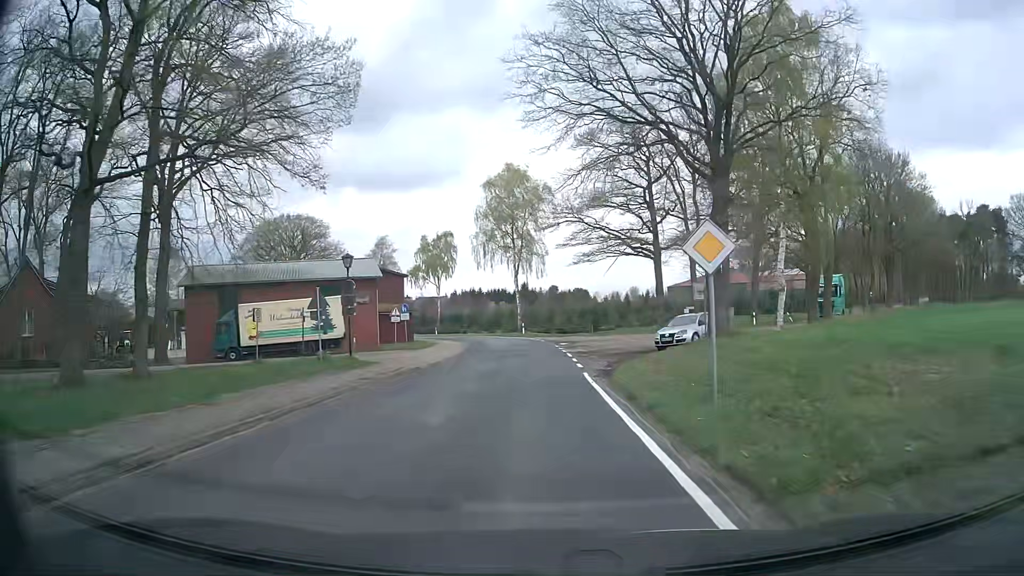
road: secondary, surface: asphalt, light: Day
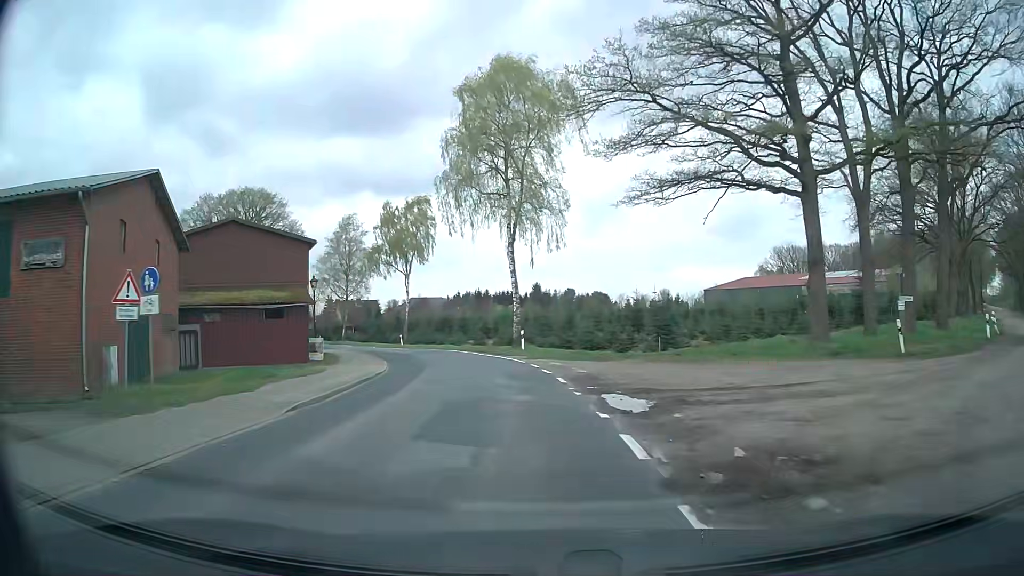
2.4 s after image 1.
(-0.1, +31.2) m; -2°
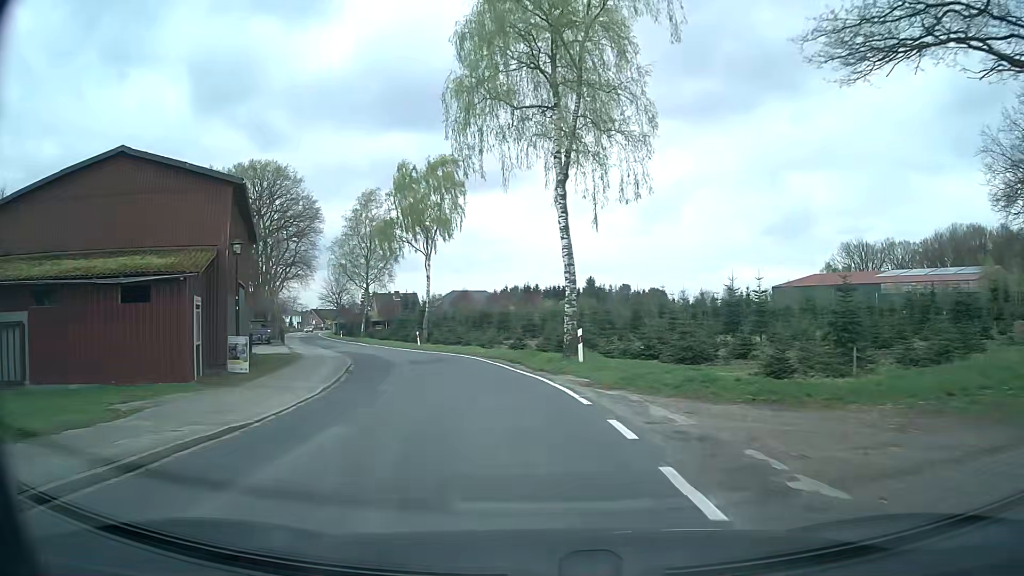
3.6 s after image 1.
(-0.4, +15.5) m; -4°
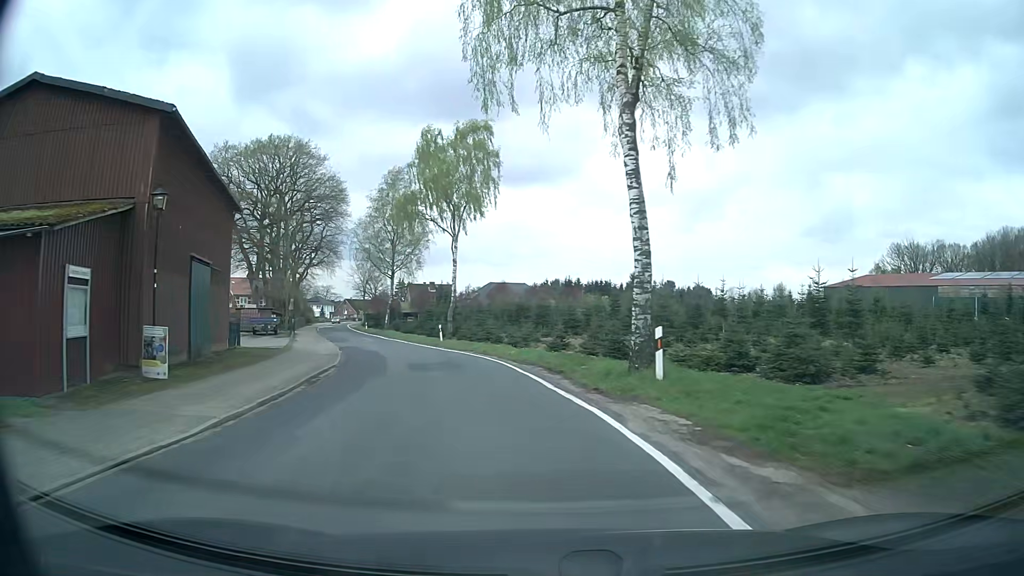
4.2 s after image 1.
(-0.2, +7.7) m; -3°
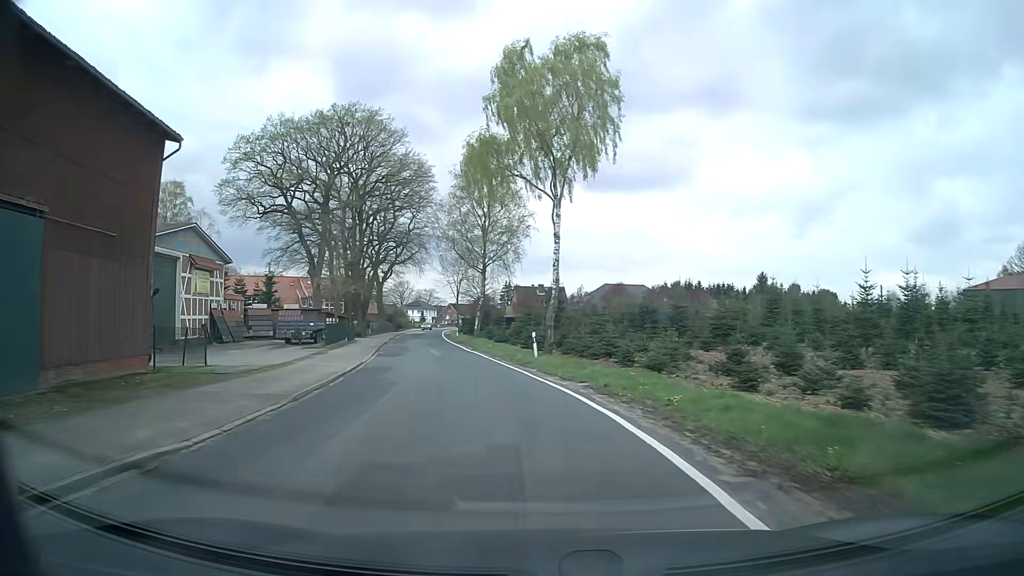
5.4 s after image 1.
(-1.3, +15.4) m; -9°
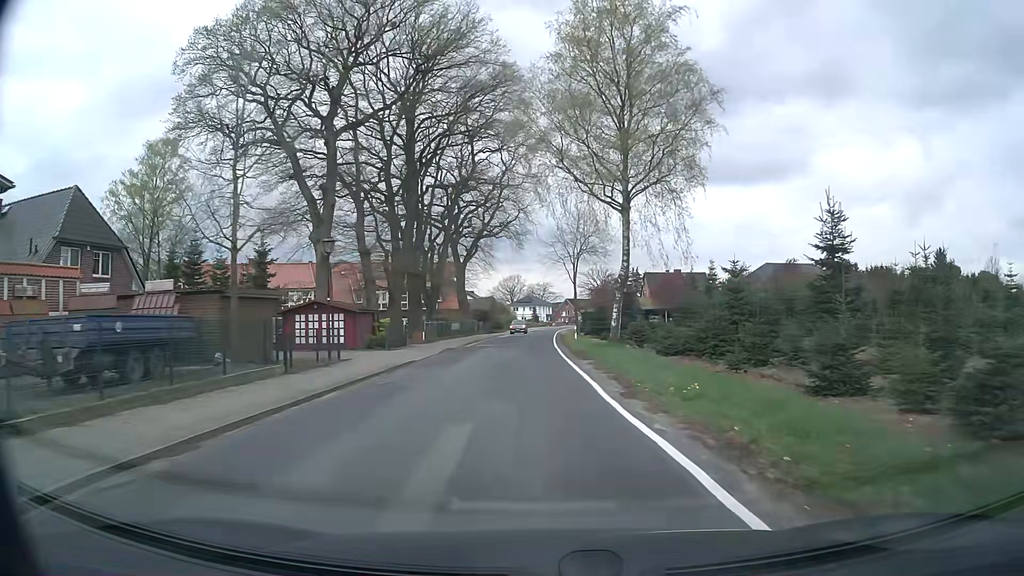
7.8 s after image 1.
(-3.7, +30.8) m; -10°
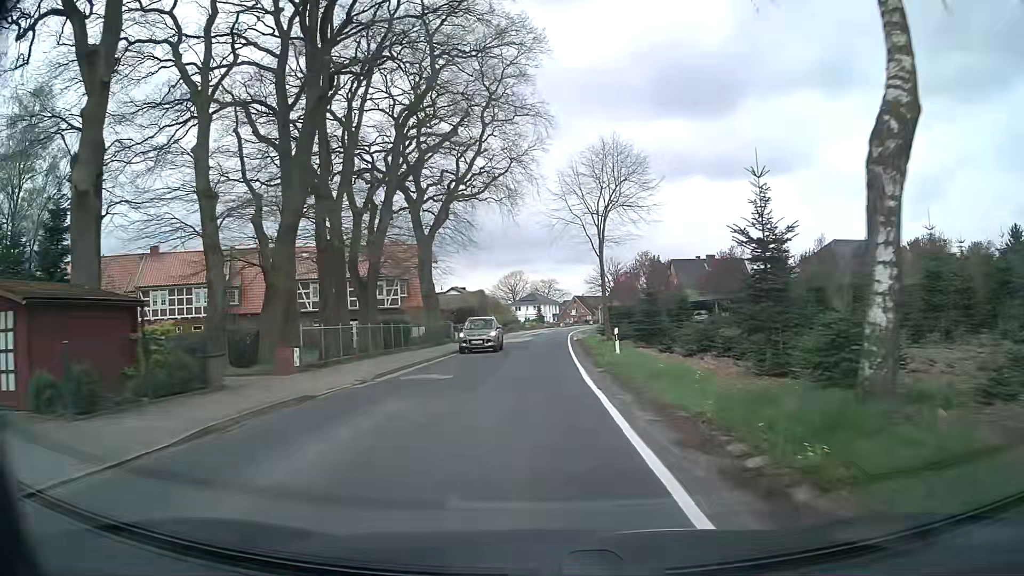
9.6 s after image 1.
(-0.1, +23.3) m; -1°
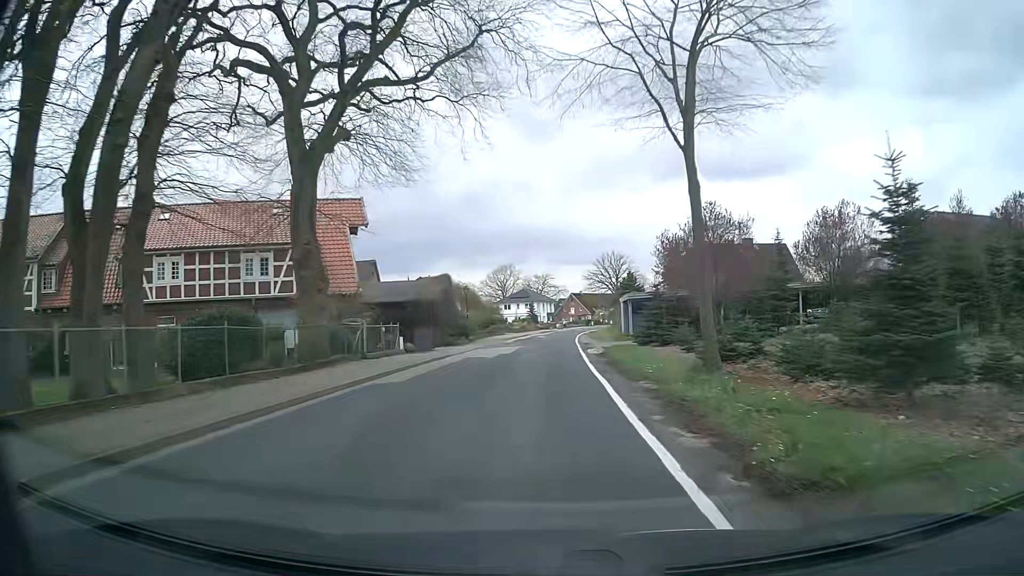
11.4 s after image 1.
(+0.1, +23.2) m; +1°
(0, +10) (0, +20) (0, +30) (+1, +40) (+1, +50) (+2, +60) (+3, +70) (+4, +80) (+5, +90) (+7, +100) m
